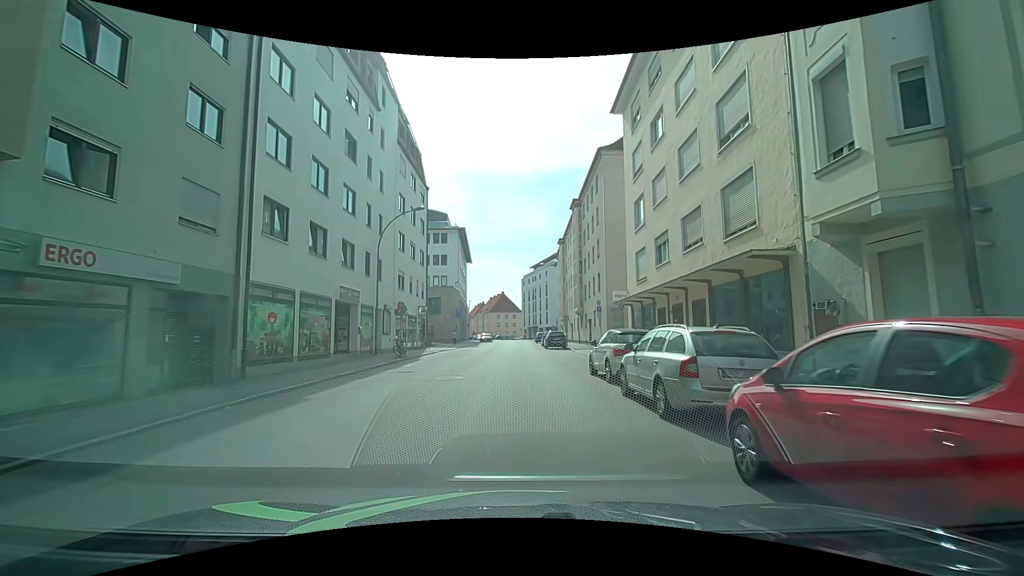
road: tertiary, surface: asphalt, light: Day
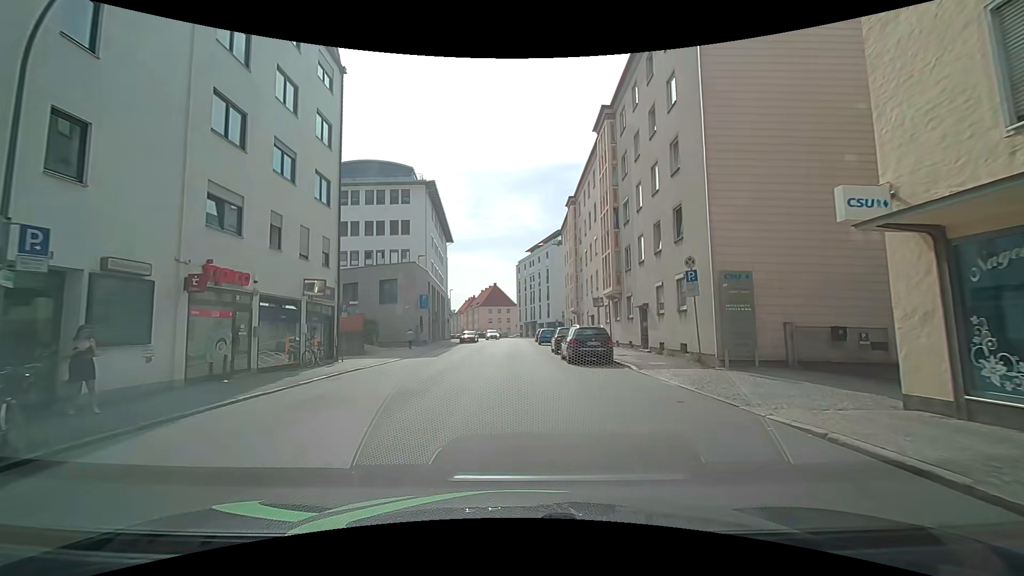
(-0.4, +21.5) m; -1°
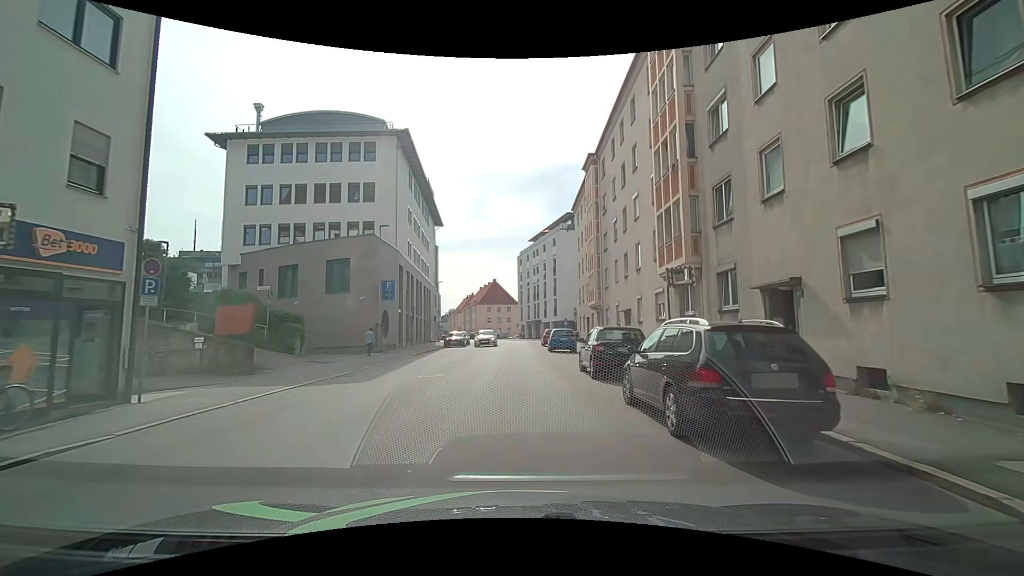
(-0.1, +13.1) m; 0°
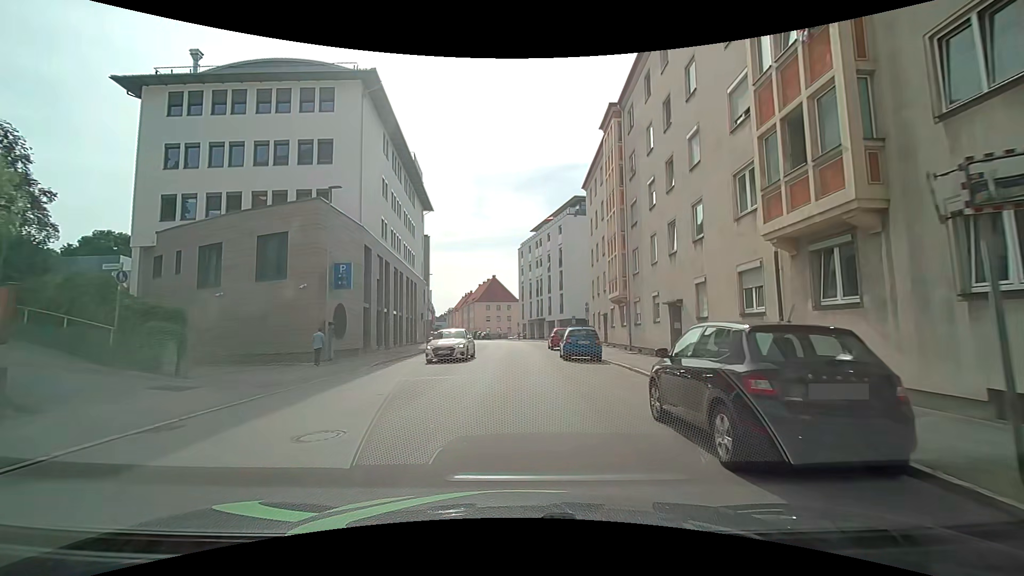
(-0.1, +8.8) m; 0°
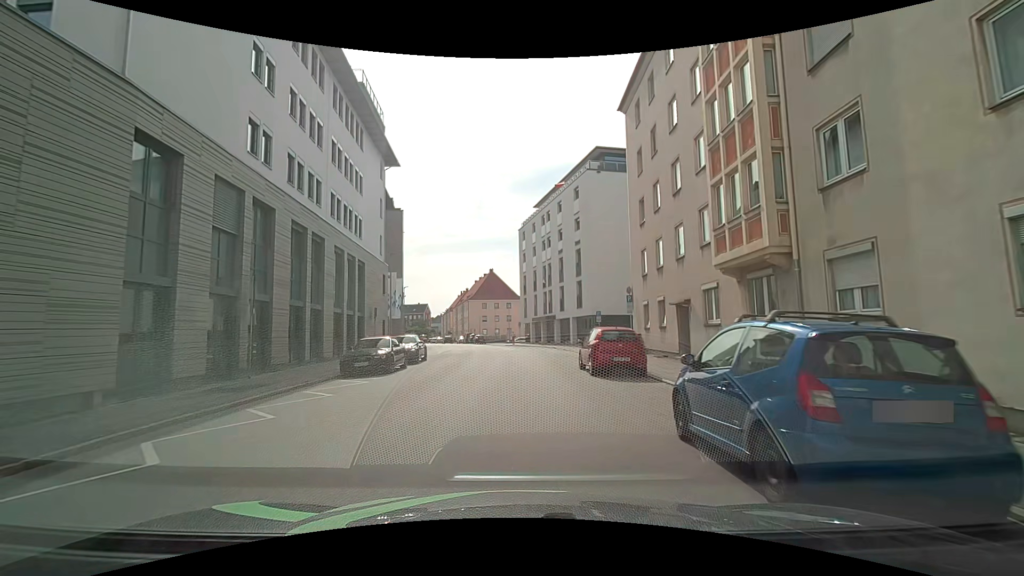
(-0.1, +17.6) m; 0°
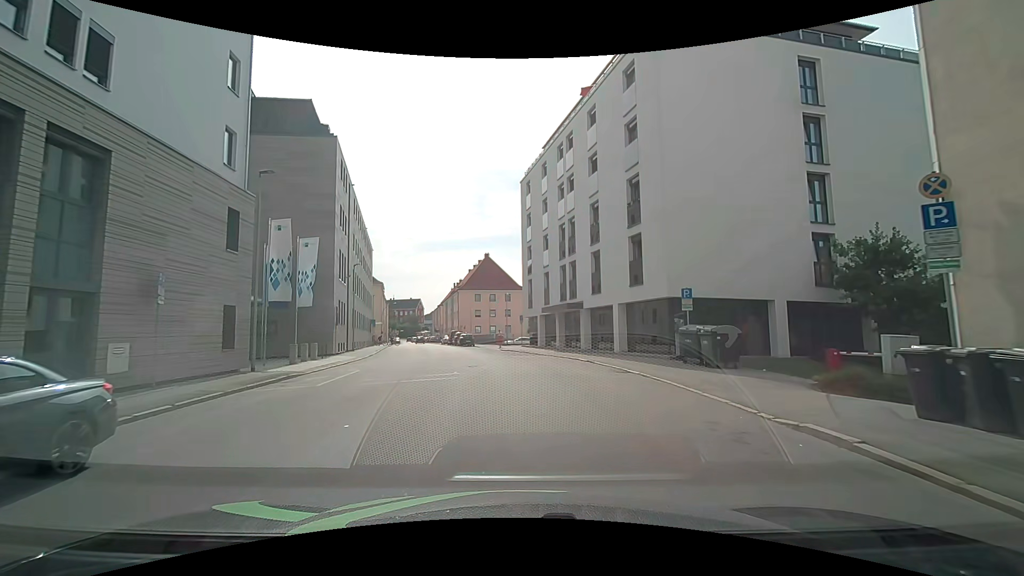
(-0.1, +21.4) m; -1°
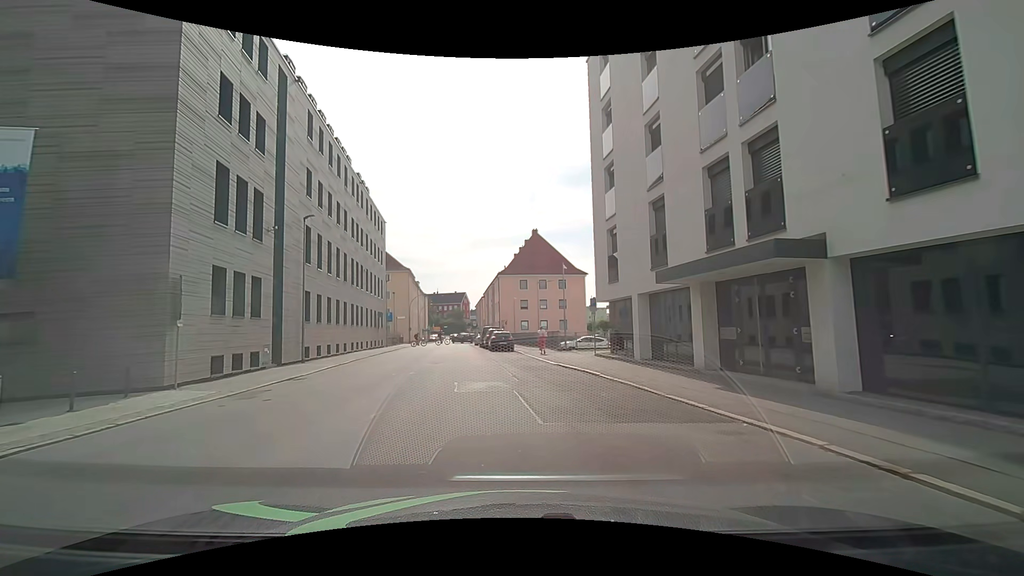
(-0.4, +20.8) m; -6°
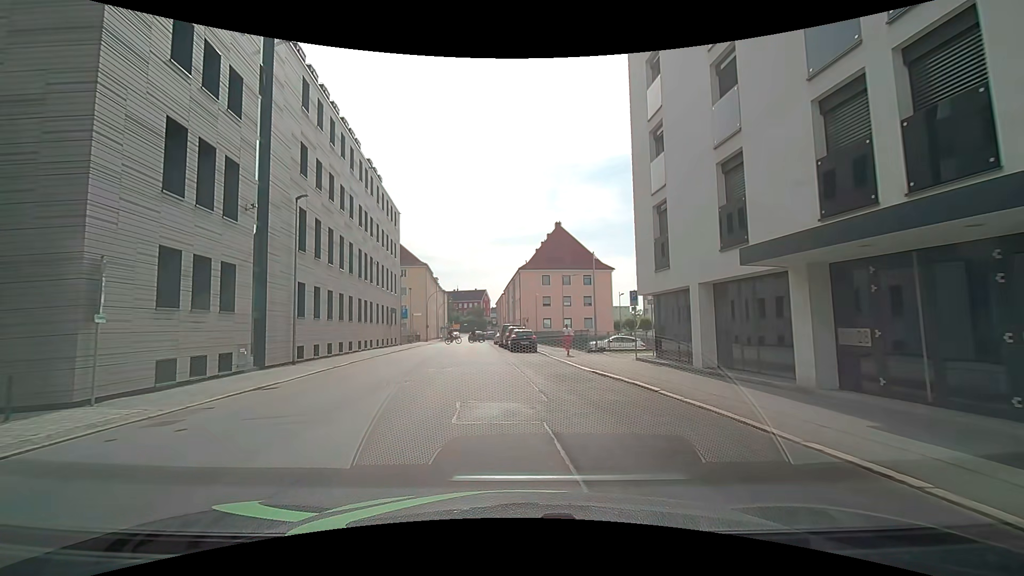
(0.0, +4.1) m; -2°
(0, +10) (-1, +20) (-2, +30) (-3, +40) (-4, +50) (-4, +60) (-5, +70) (-6, +80) (-7, +90) (-7, +100) m
